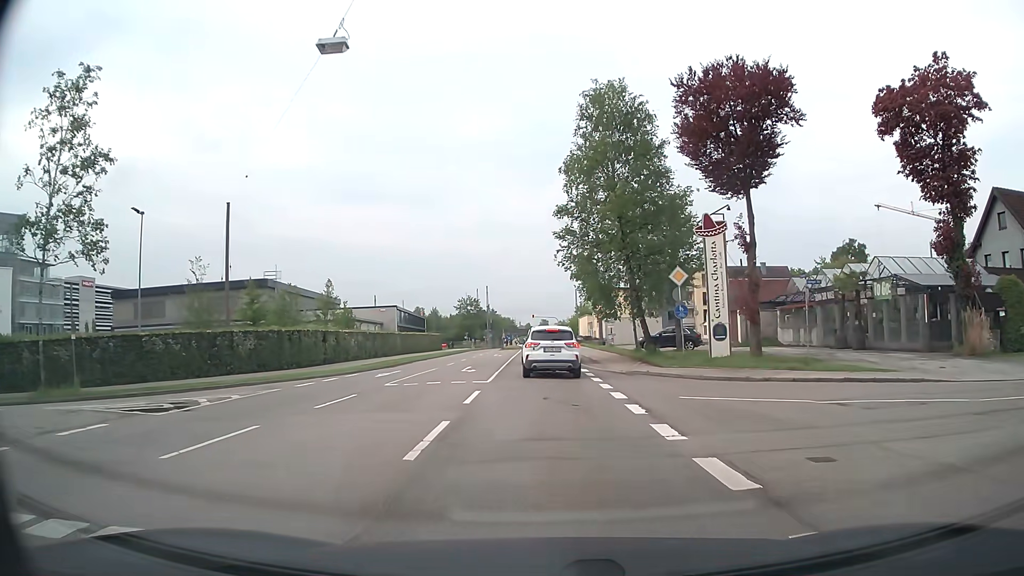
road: secondary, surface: asphalt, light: Day
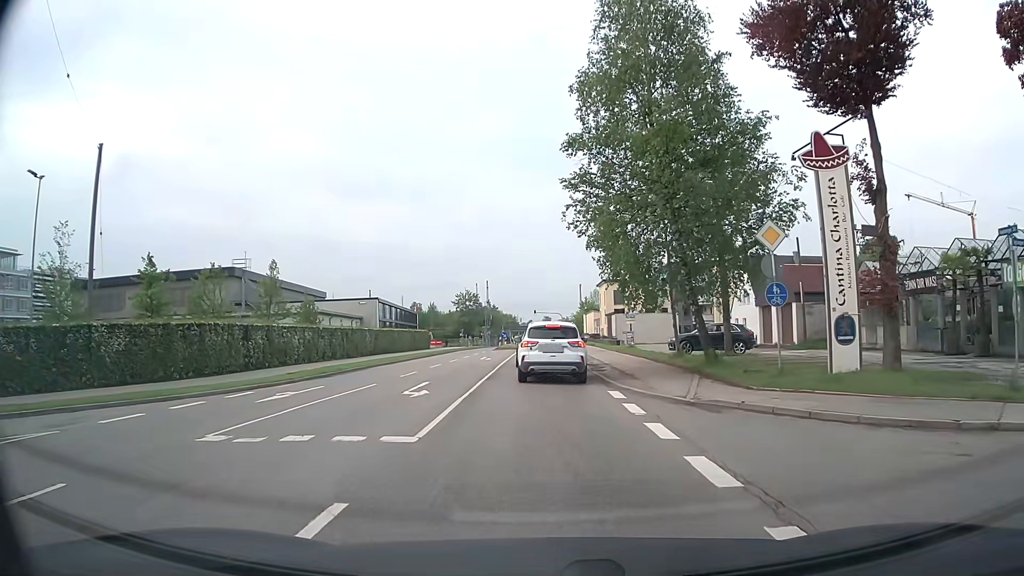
(+0.1, +11.1) m; 0°
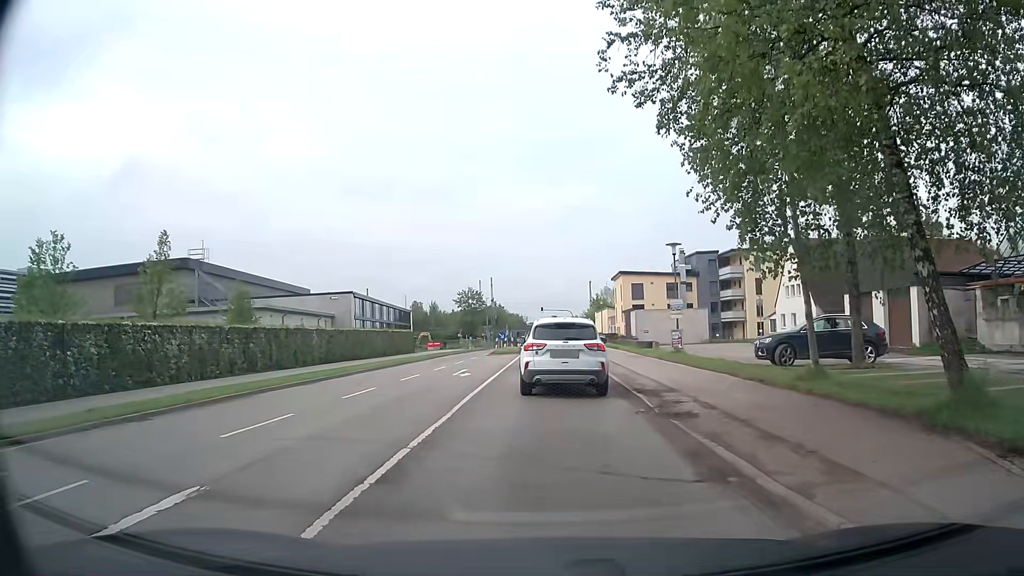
(0.0, +13.0) m; 0°
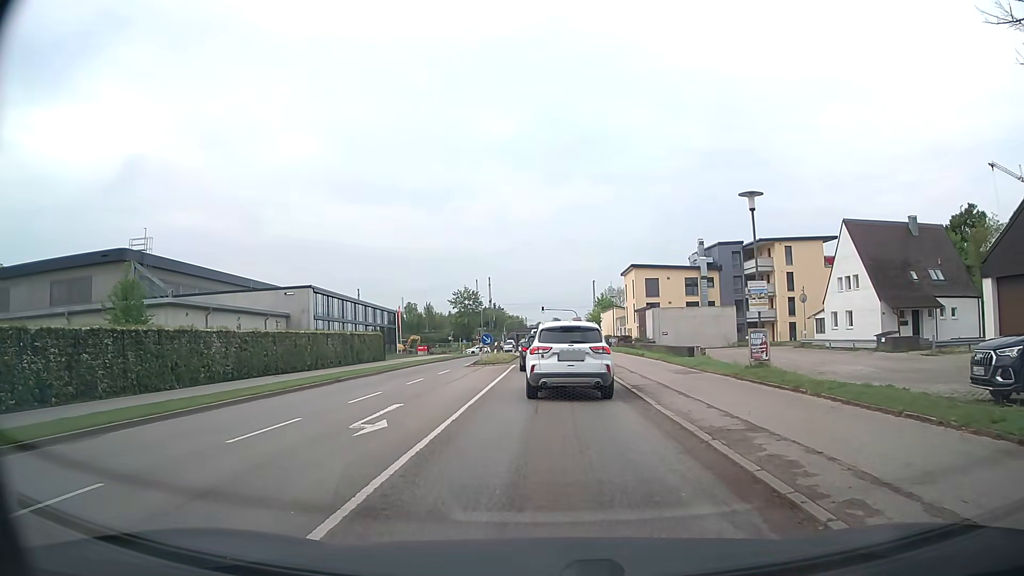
(-0.1, +12.2) m; -1°
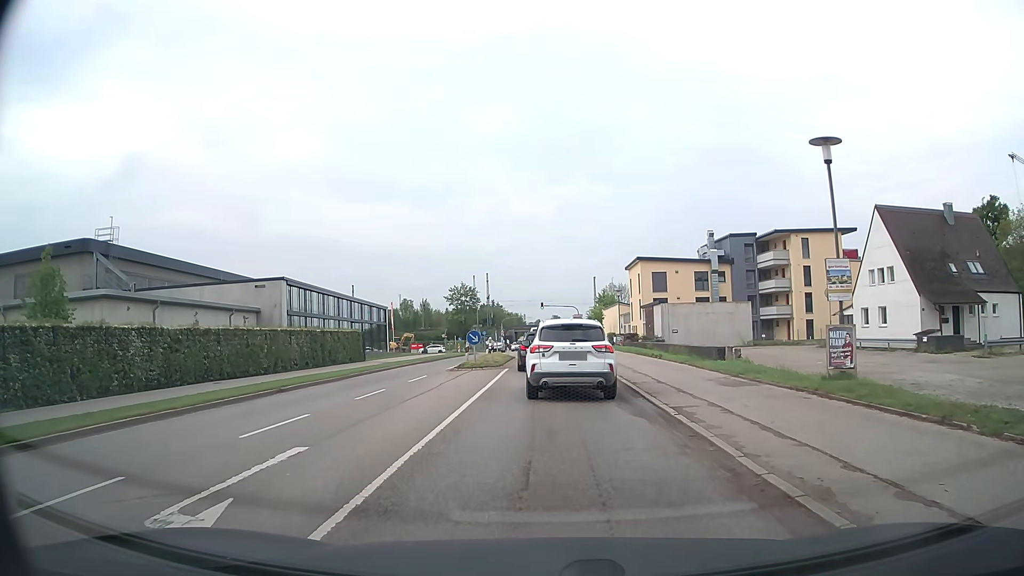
(+0.1, +5.7) m; +2°
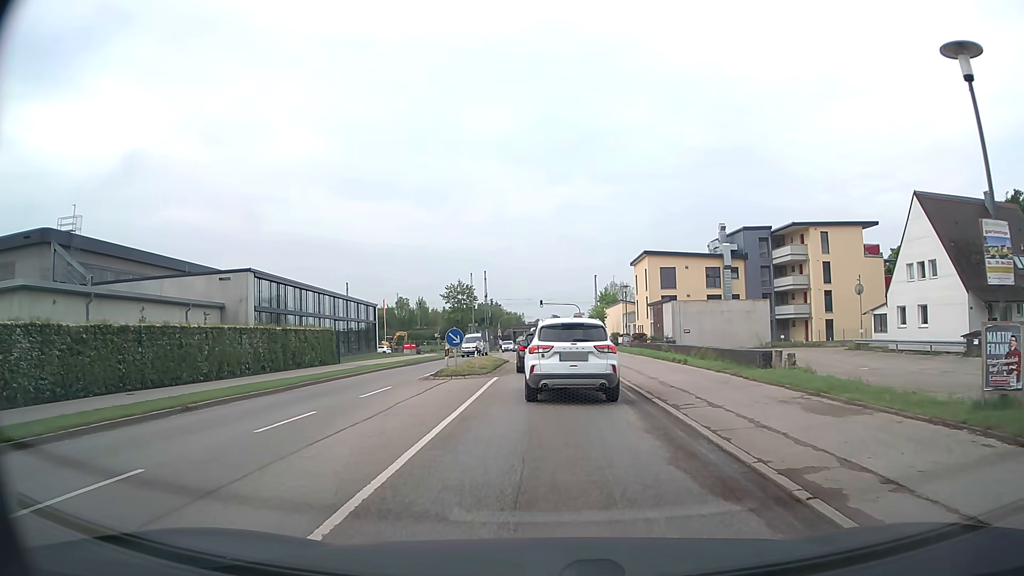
(-0.1, +5.7) m; 0°
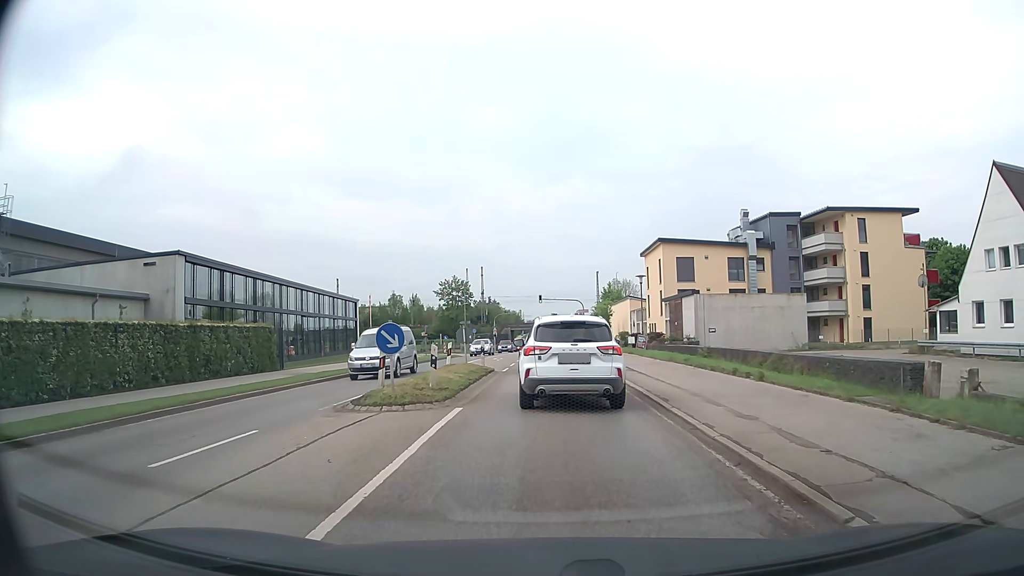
(0.0, +9.0) m; 0°
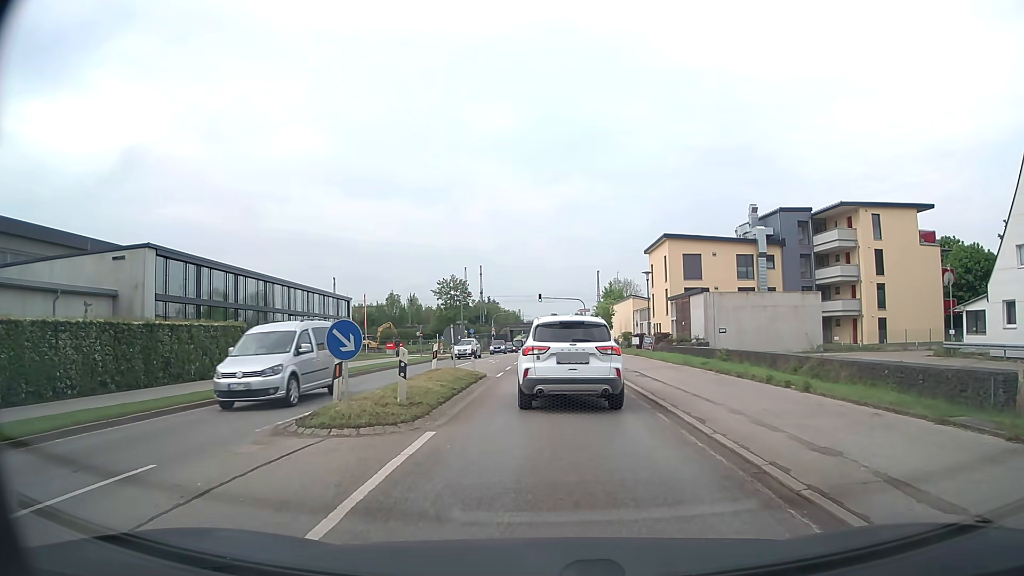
(0.0, +3.0) m; -1°
